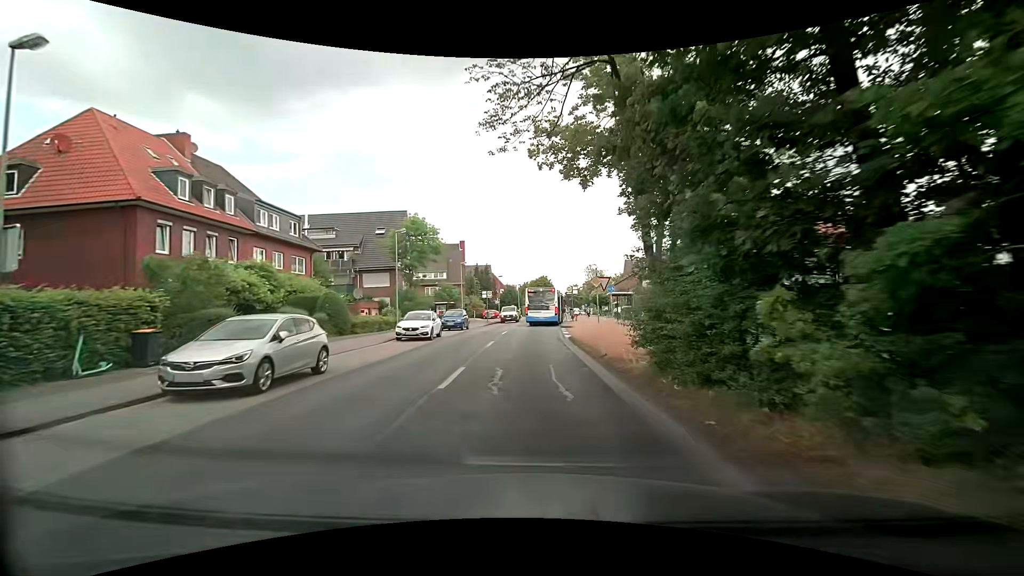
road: tertiary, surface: asphalt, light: Day
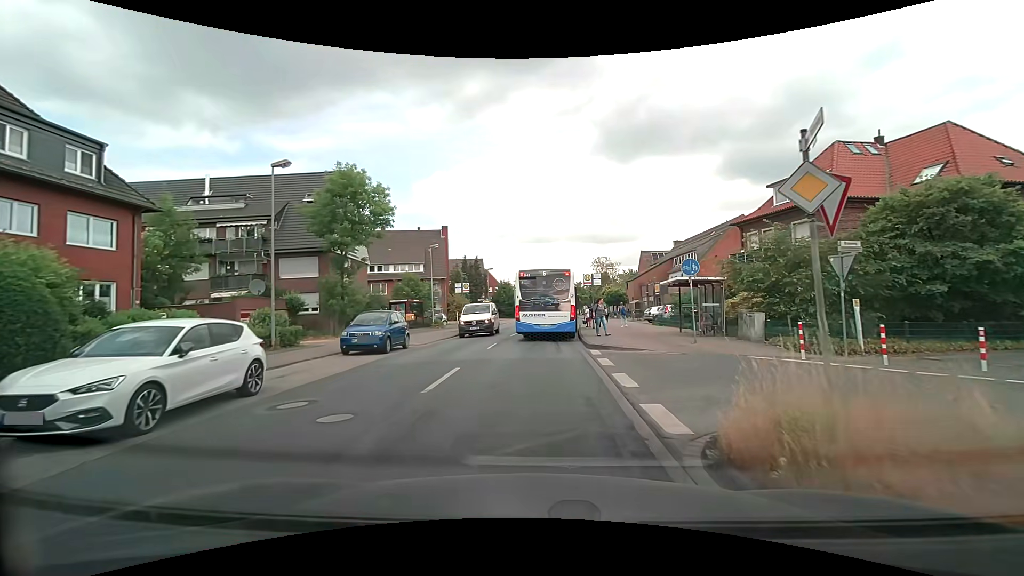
(+0.5, +17.5) m; +1°
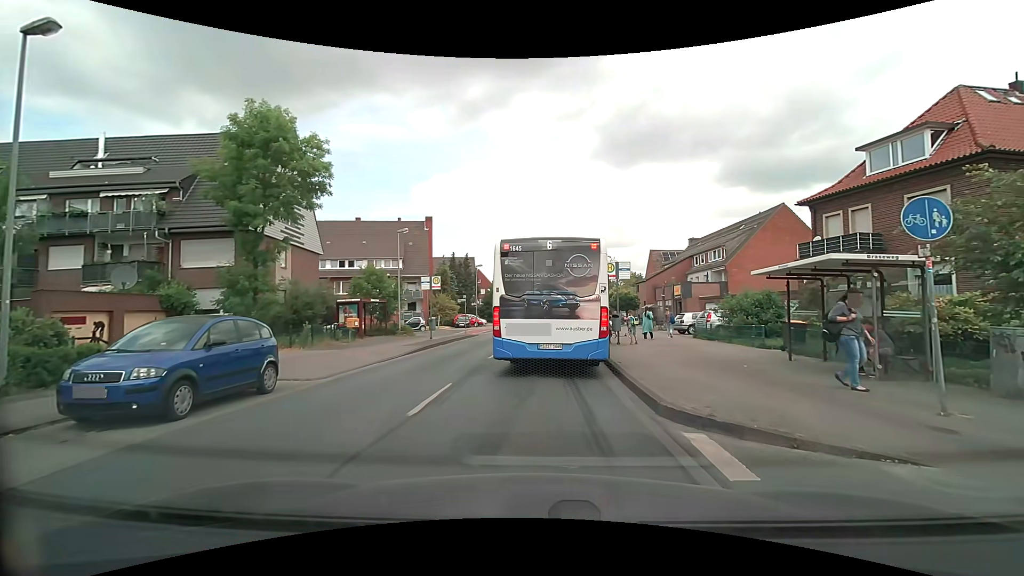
(+0.1, +9.9) m; +1°
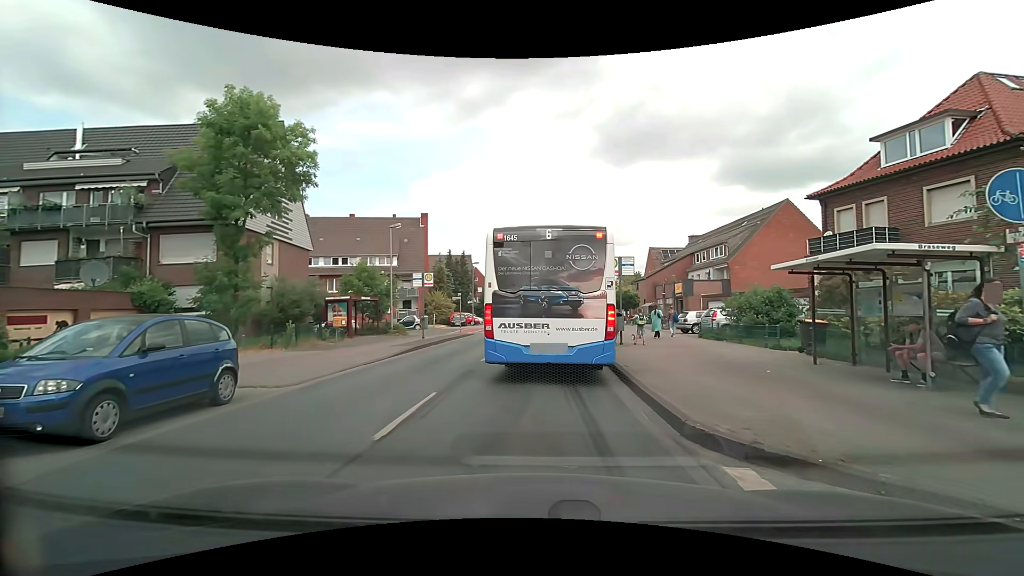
(0.0, +1.3) m; +1°
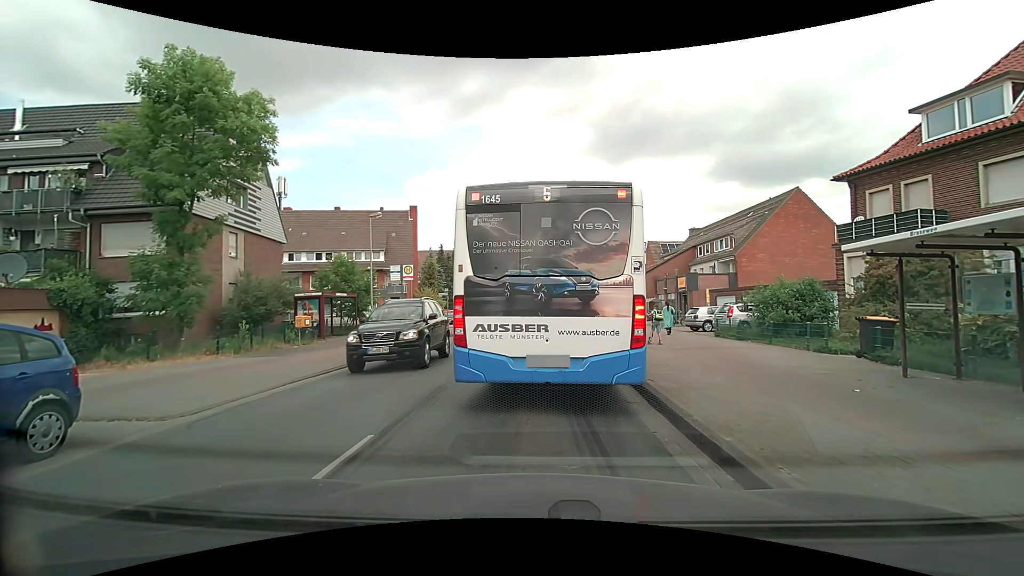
(0.0, +2.9) m; 0°
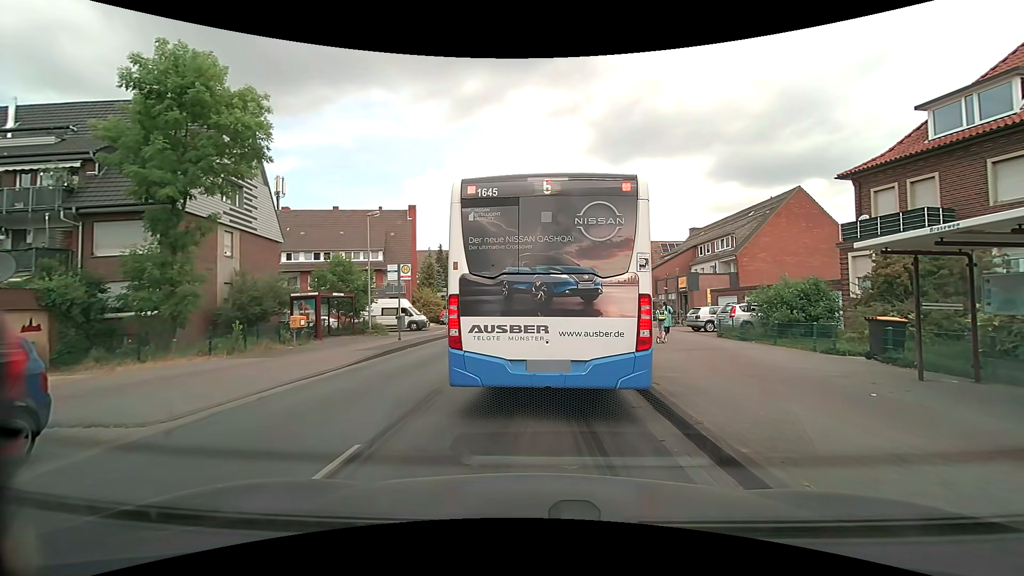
(0.0, +0.4) m; 0°
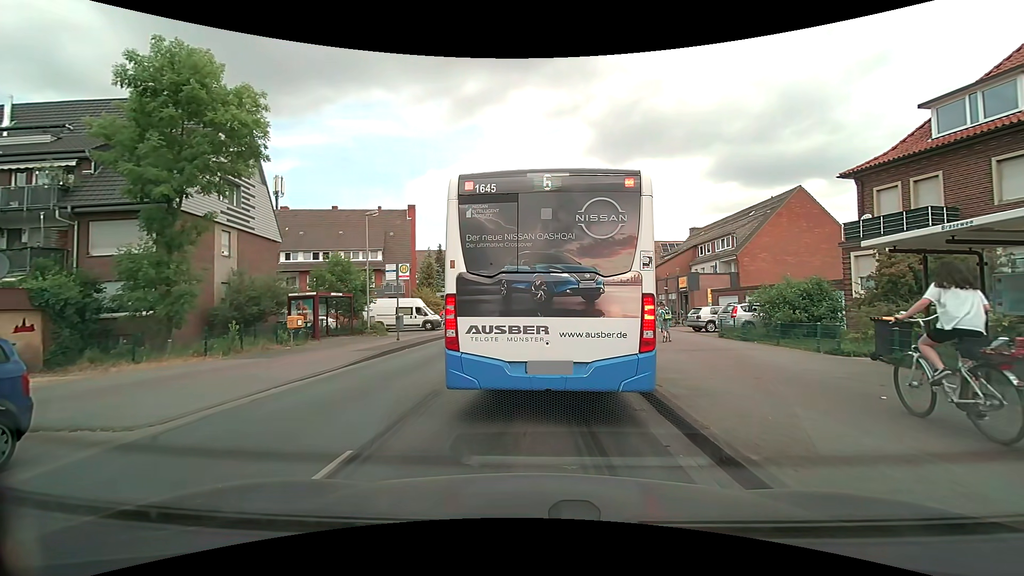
(0.0, +0.2) m; 0°
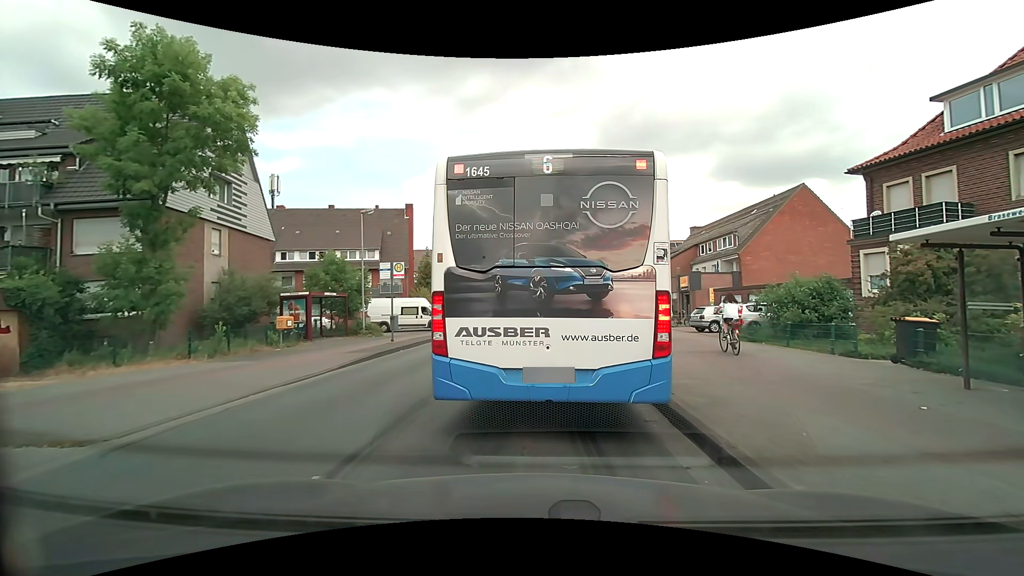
(0.0, +0.7) m; 0°
